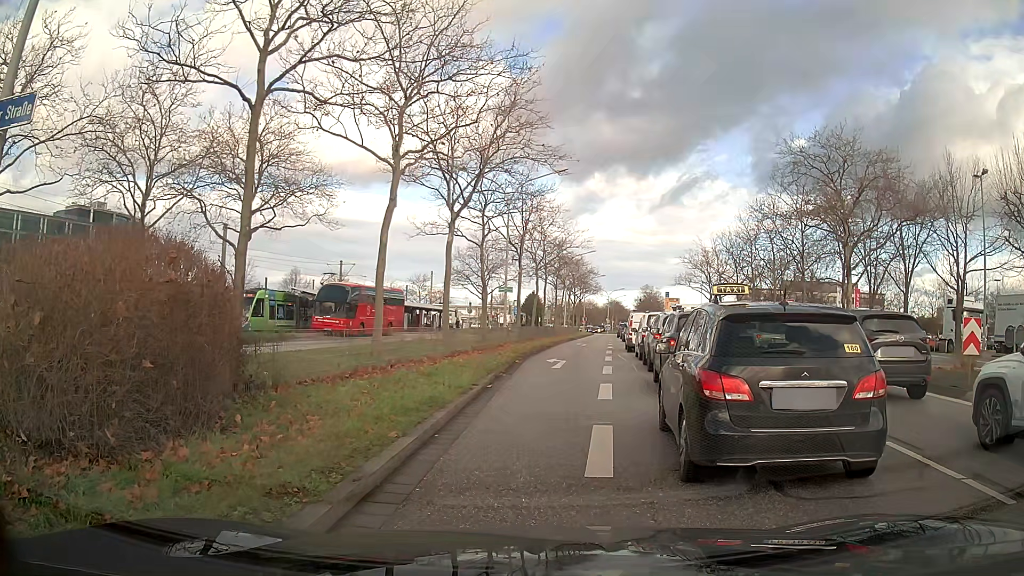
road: primary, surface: asphalt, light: Day
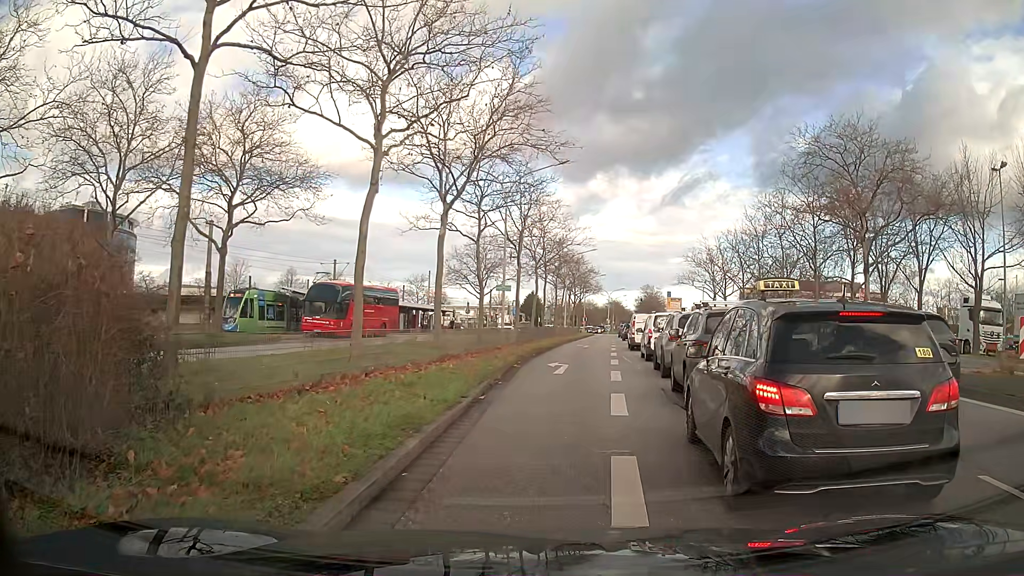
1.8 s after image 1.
(0.0, +2.1) m; -1°
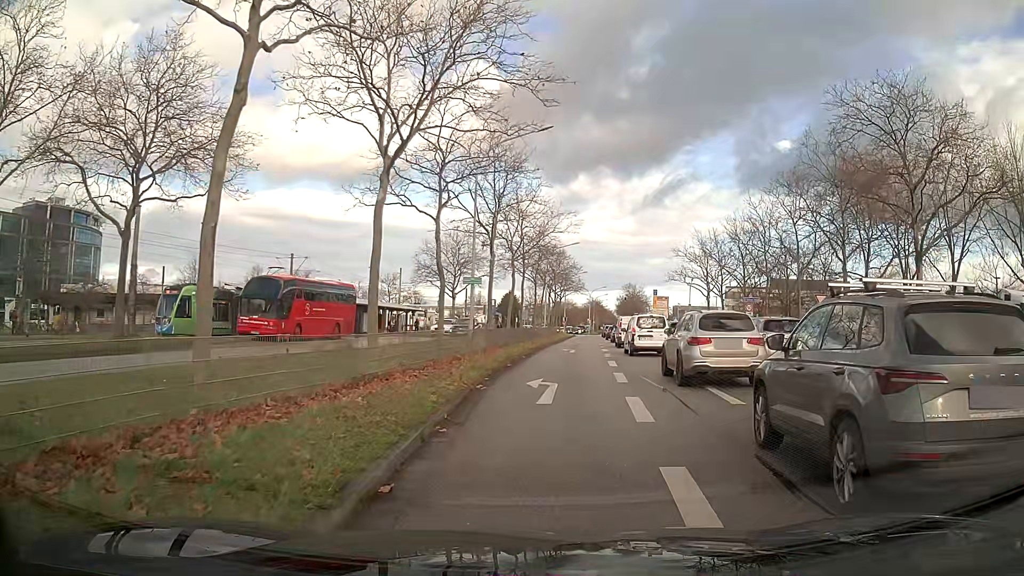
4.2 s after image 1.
(+0.1, +6.8) m; +3°
(0, +10) (0, +20) (+1, +30) (+2, +40) (+2, +50) (+3, +60) (+4, +70) (+5, +80) (+6, +90) (+7, +100) m
